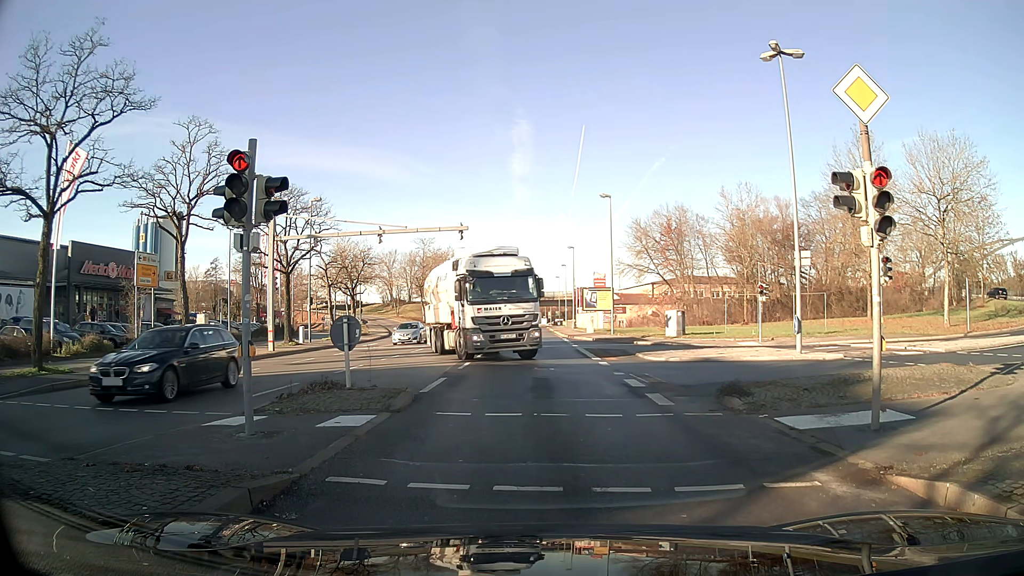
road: primary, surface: asphalt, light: Day
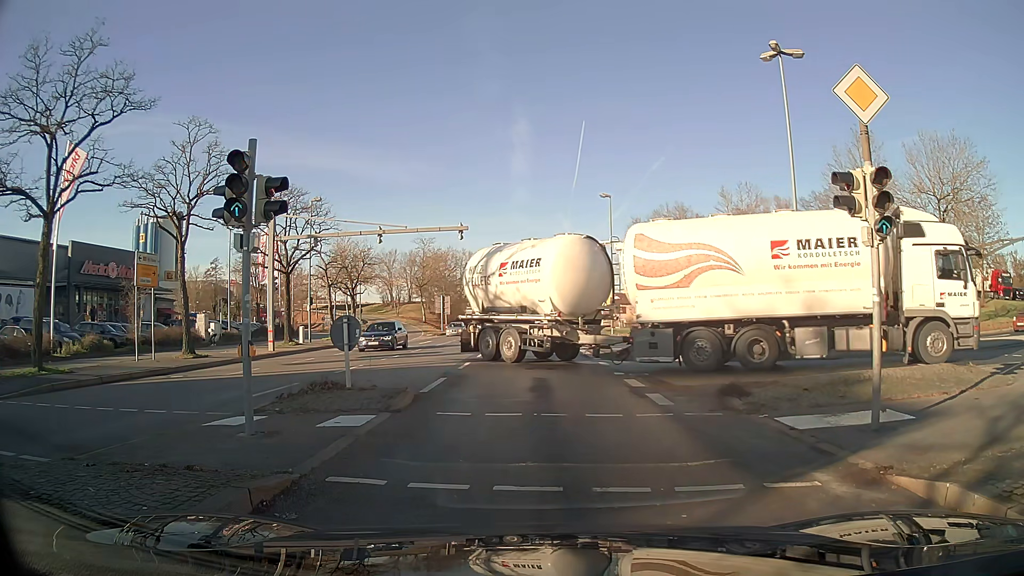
(0.0, 0.0) m; 0°
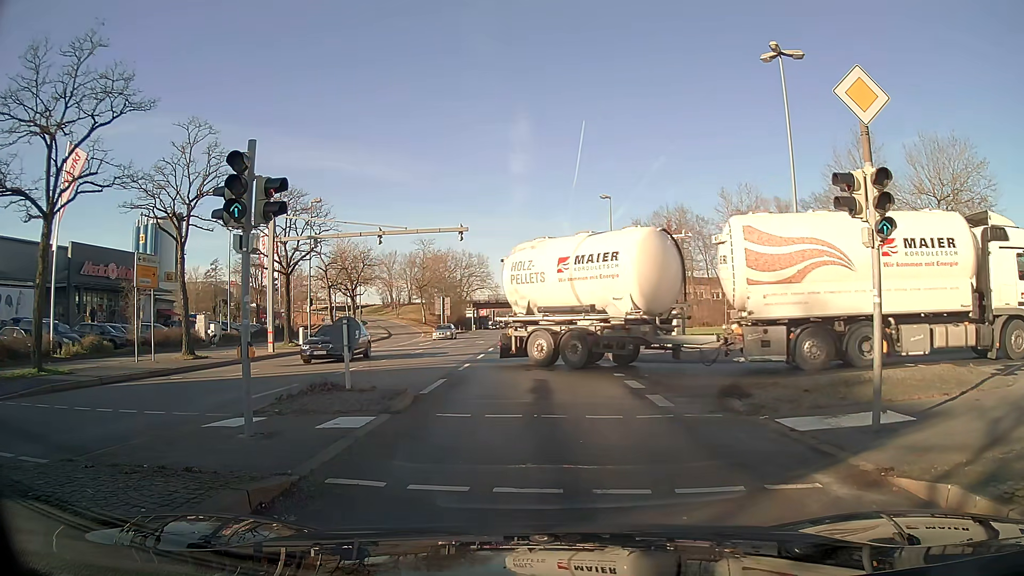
(0.0, 0.0) m; 0°
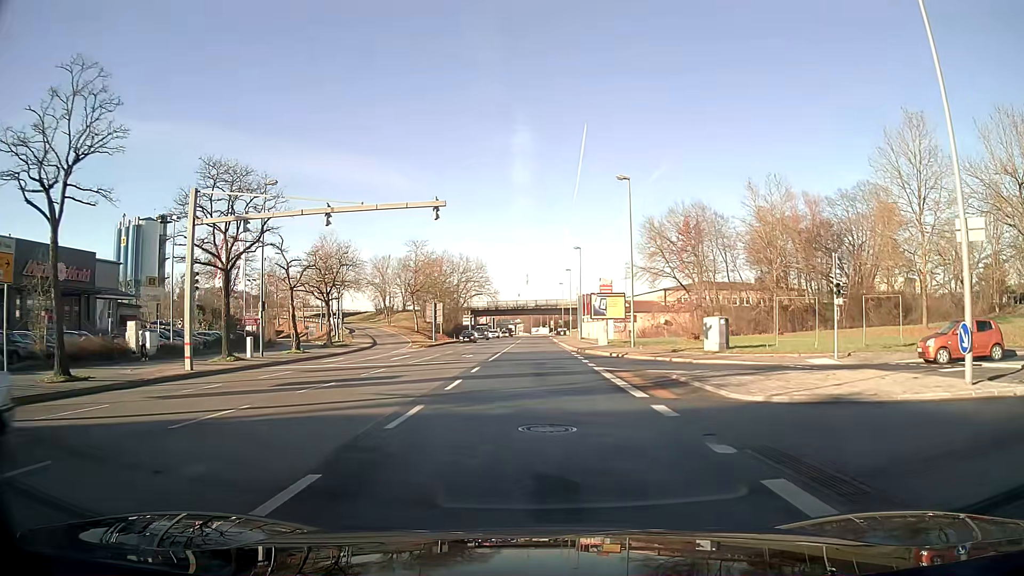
(-0.1, +9.9) m; -1°
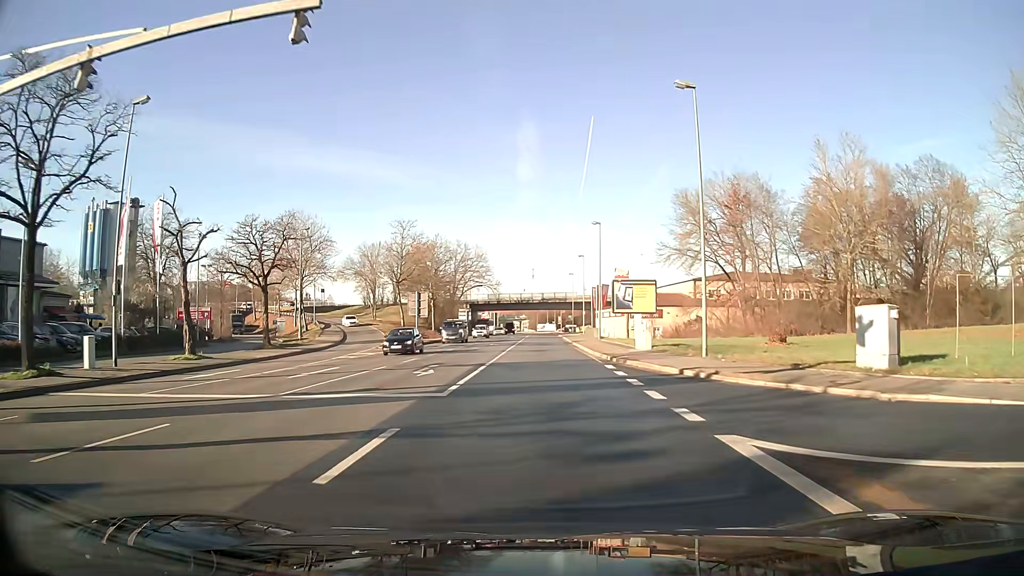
(-0.1, +16.2) m; 0°
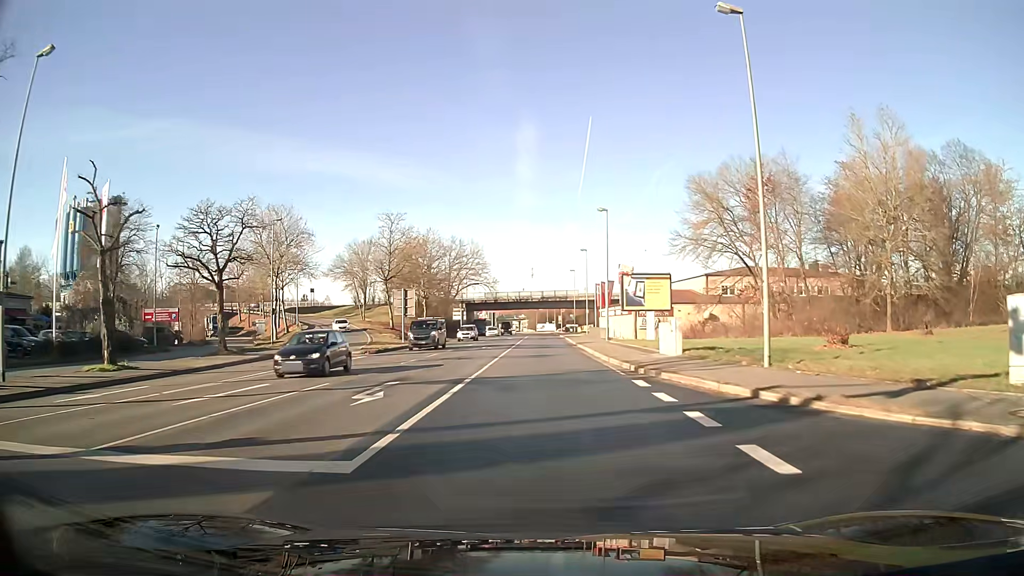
(0.0, +6.8) m; 0°
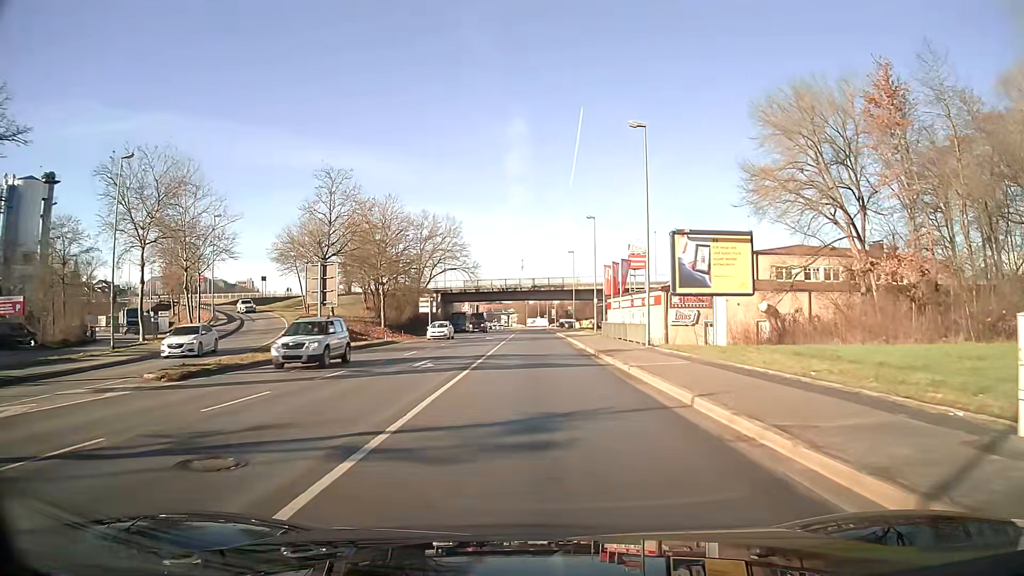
(+0.2, +21.8) m; +1°
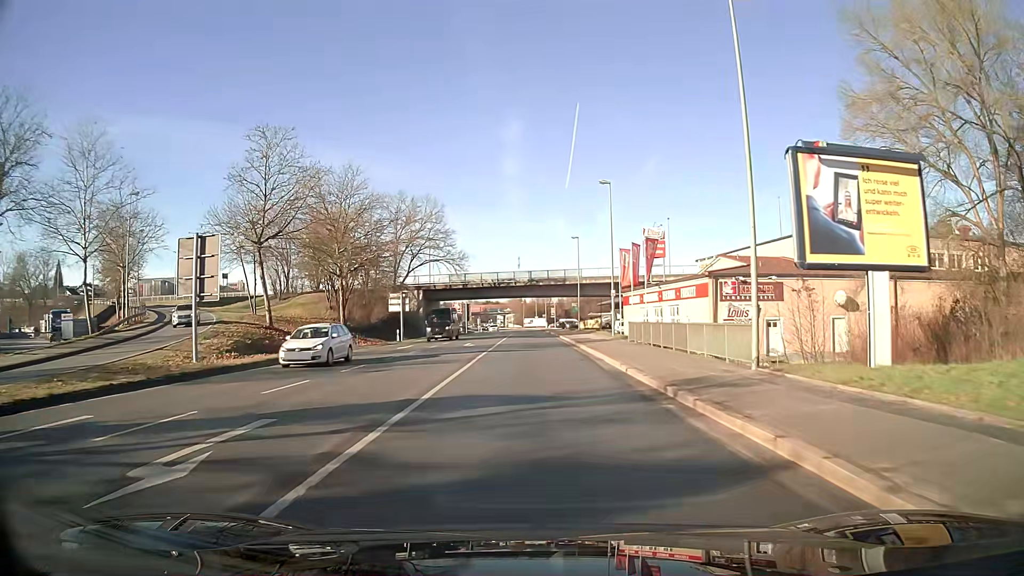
(0.0, +15.1) m; 0°
